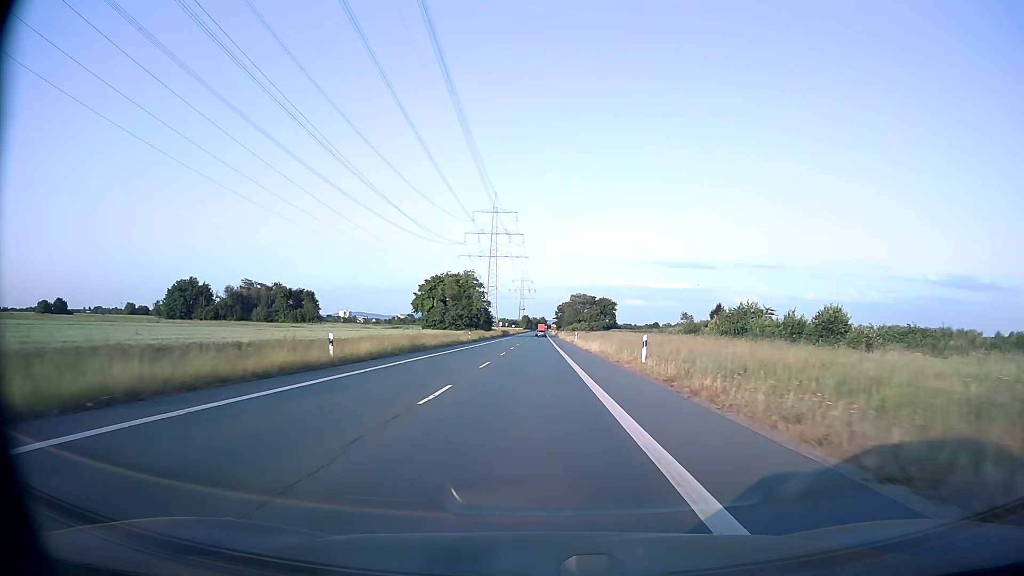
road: secondary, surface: asphalt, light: Day
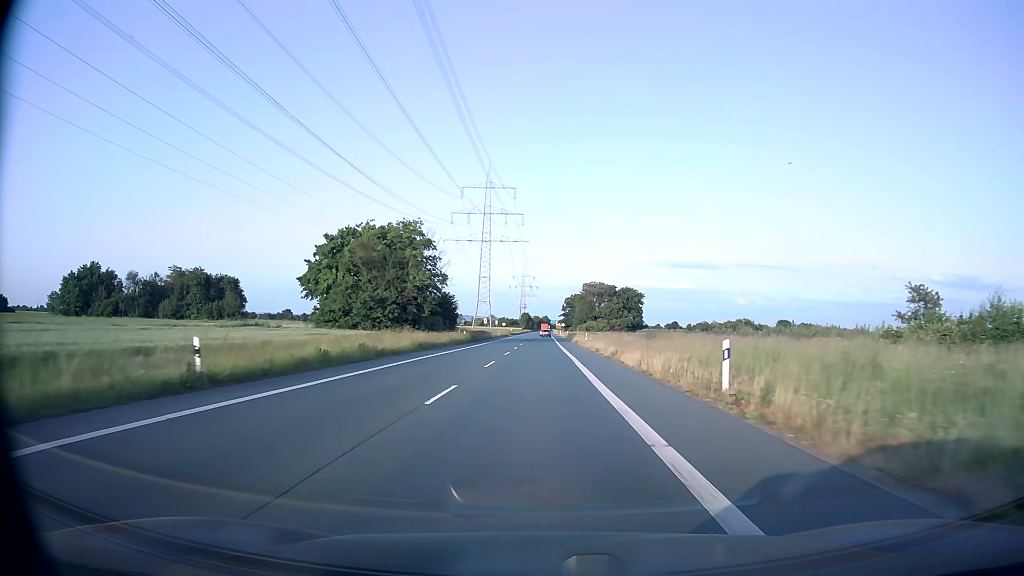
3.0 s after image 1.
(-0.2, +60.4) m; 0°
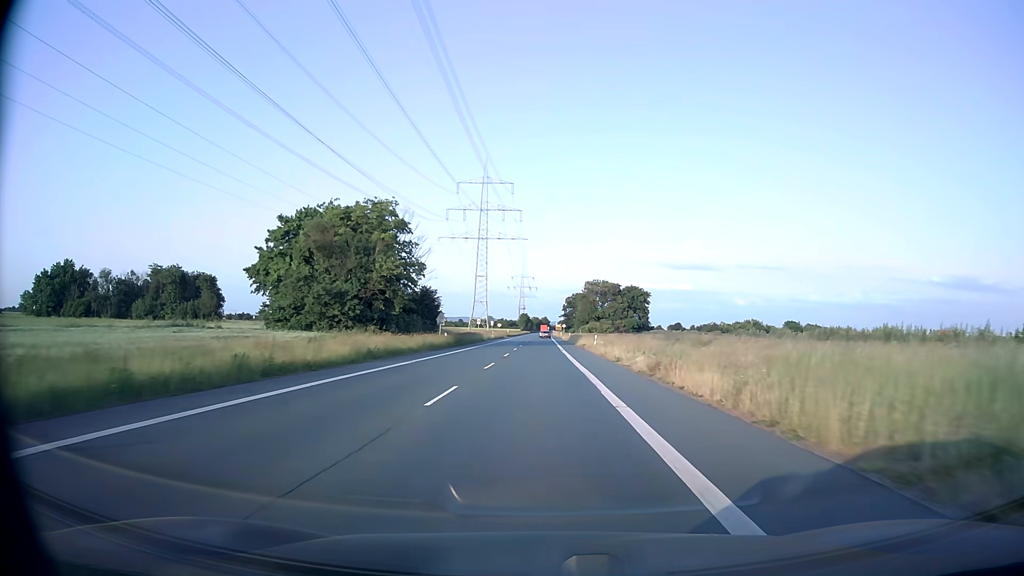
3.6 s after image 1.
(0.0, +12.2) m; 0°
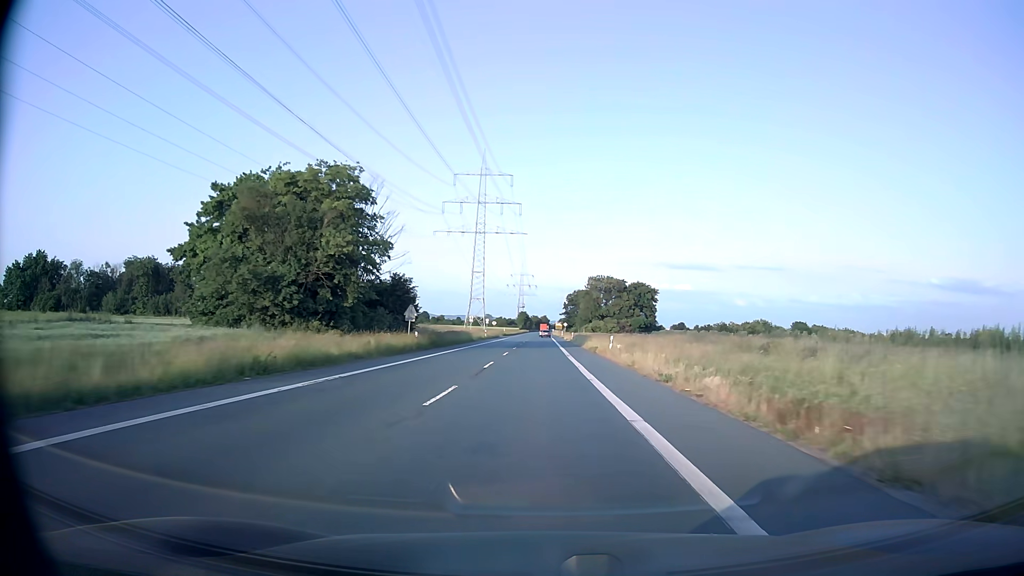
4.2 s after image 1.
(0.0, +12.2) m; 0°
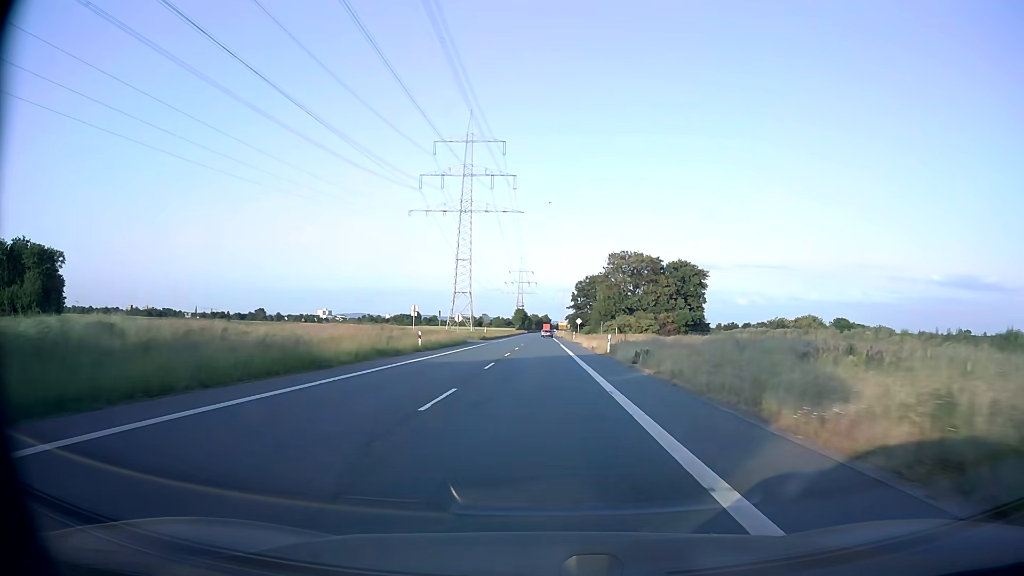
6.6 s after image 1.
(-0.1, +49.0) m; 0°
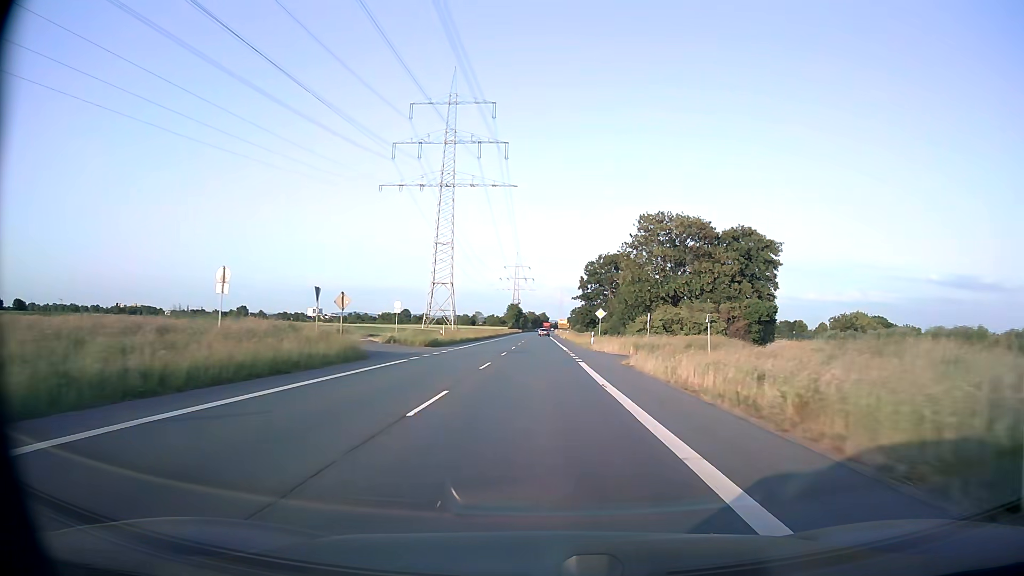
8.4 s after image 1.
(+0.2, +37.0) m; 0°
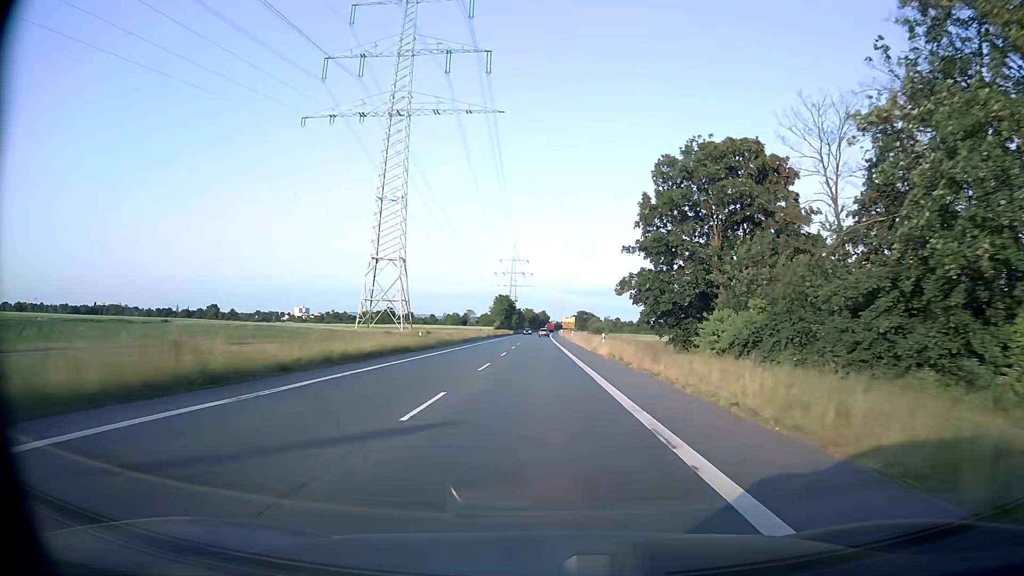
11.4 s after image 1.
(-0.1, +60.6) m; 0°
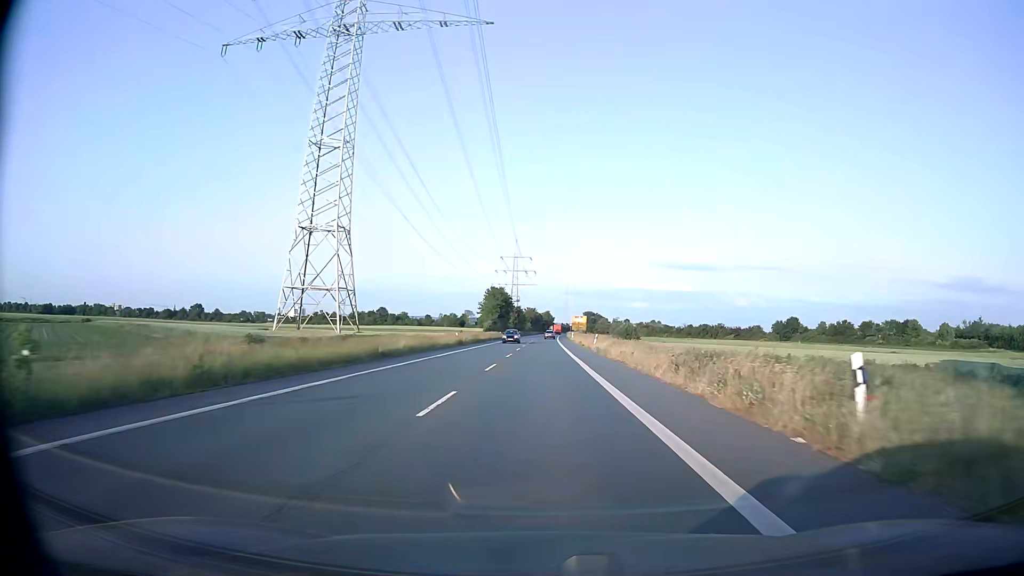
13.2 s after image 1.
(-0.1, +35.6) m; 0°
(0, +10) (0, +20) (0, +30) (0, +40) (0, +50) (0, +60) (0, +70) (0, +80) (0, +90) (+1, +100) m
